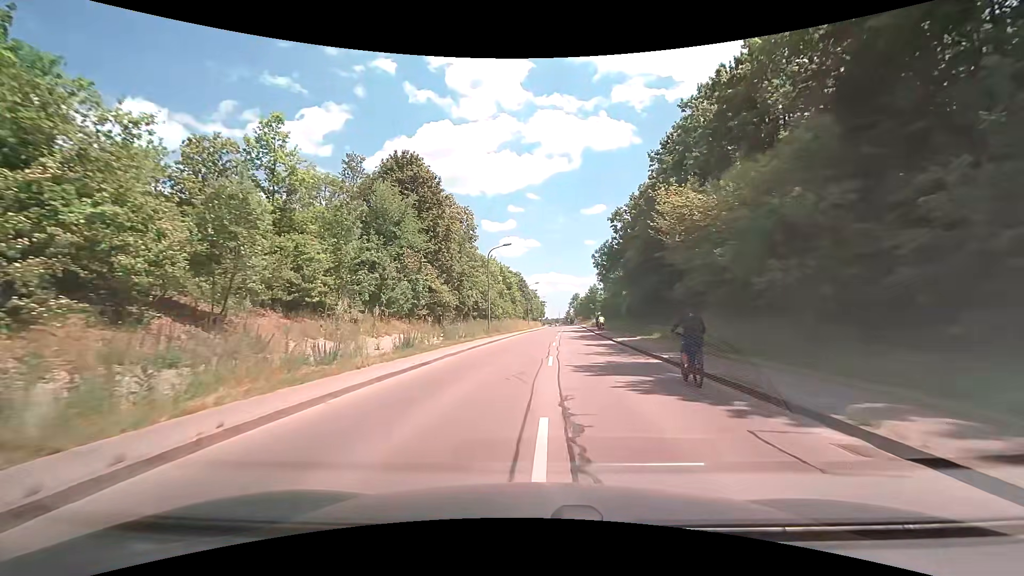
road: tertiary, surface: asphalt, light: Day
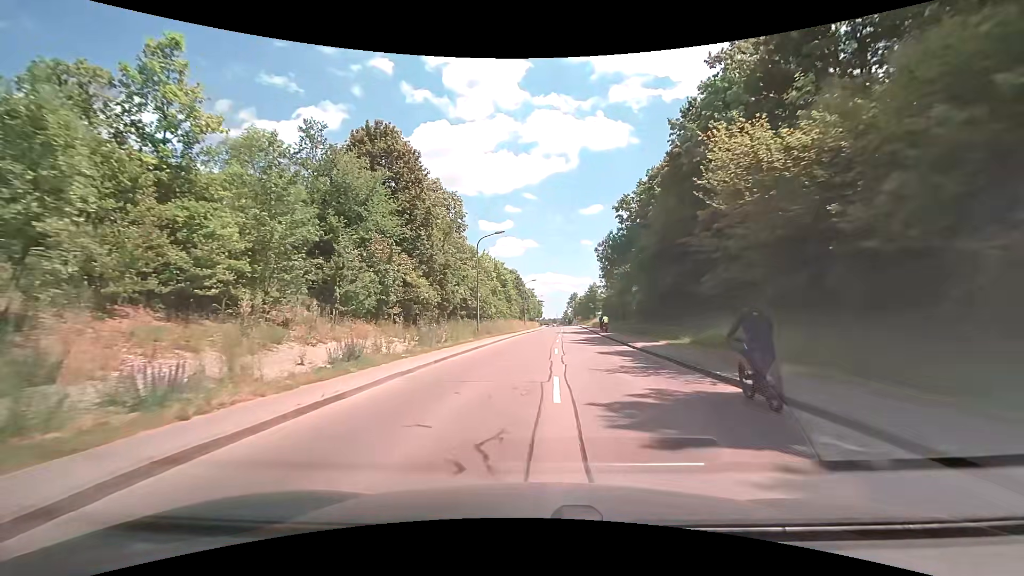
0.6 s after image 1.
(0.0, +6.8) m; 0°
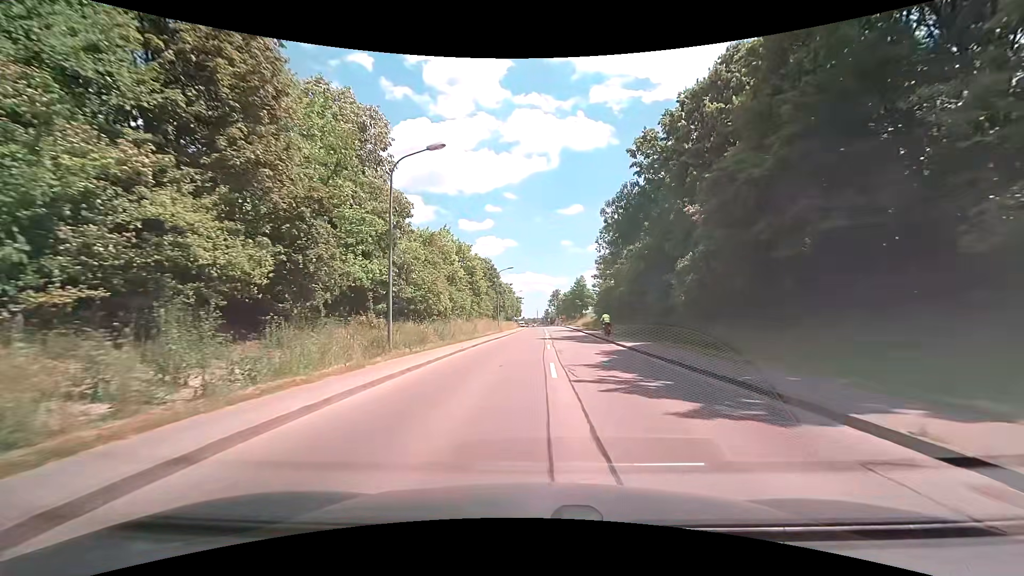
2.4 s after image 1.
(+0.3, +20.6) m; +2°
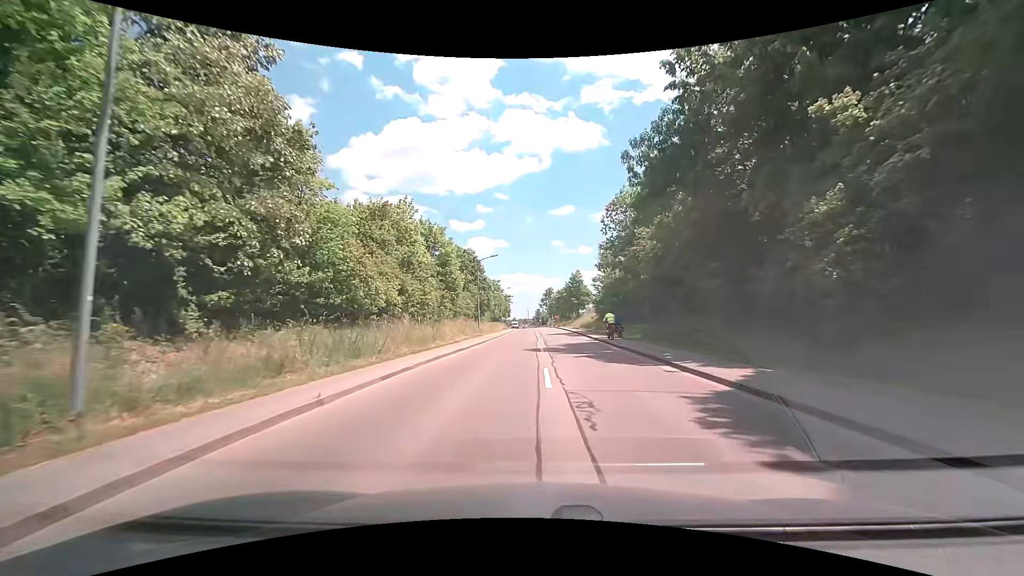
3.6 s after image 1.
(+0.2, +13.7) m; +1°
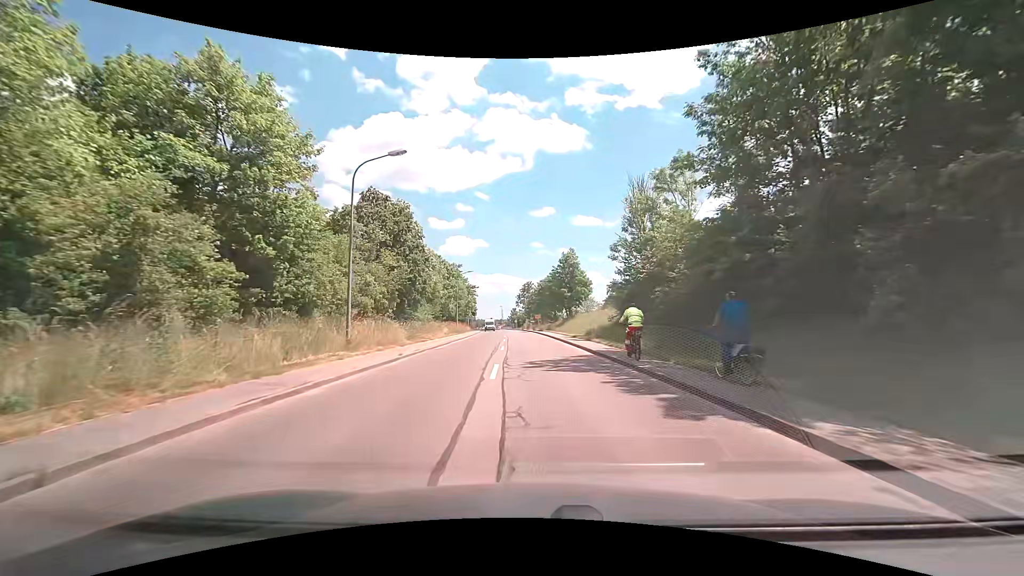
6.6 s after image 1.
(+0.5, +34.4) m; +2°
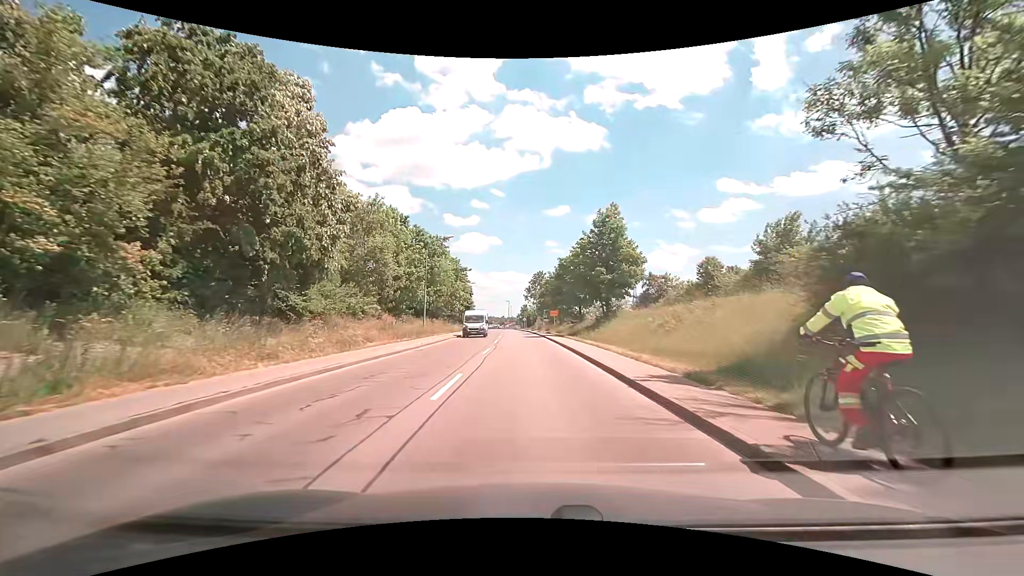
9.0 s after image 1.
(-0.3, +27.2) m; -1°
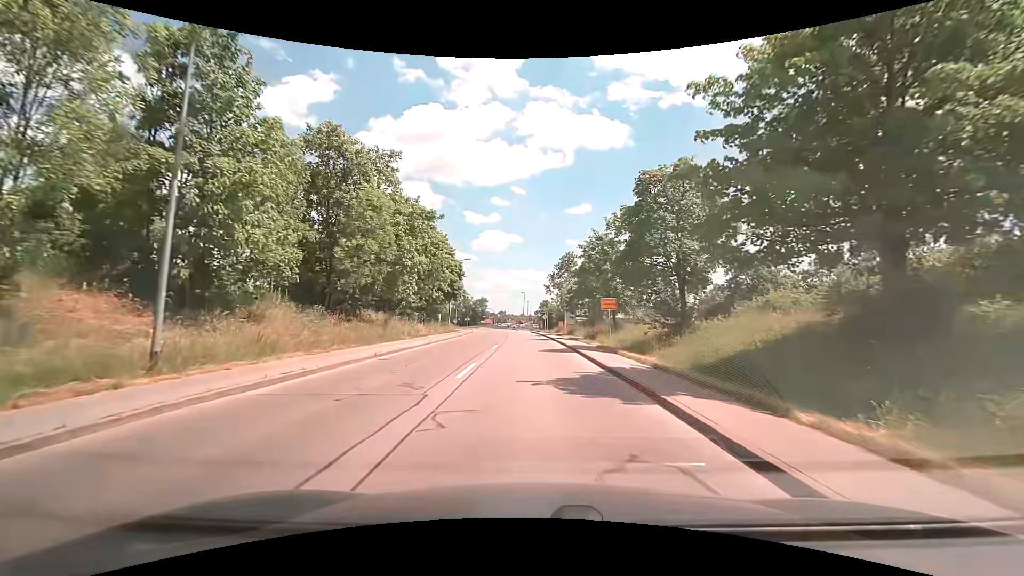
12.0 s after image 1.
(-1.0, +33.0) m; -2°
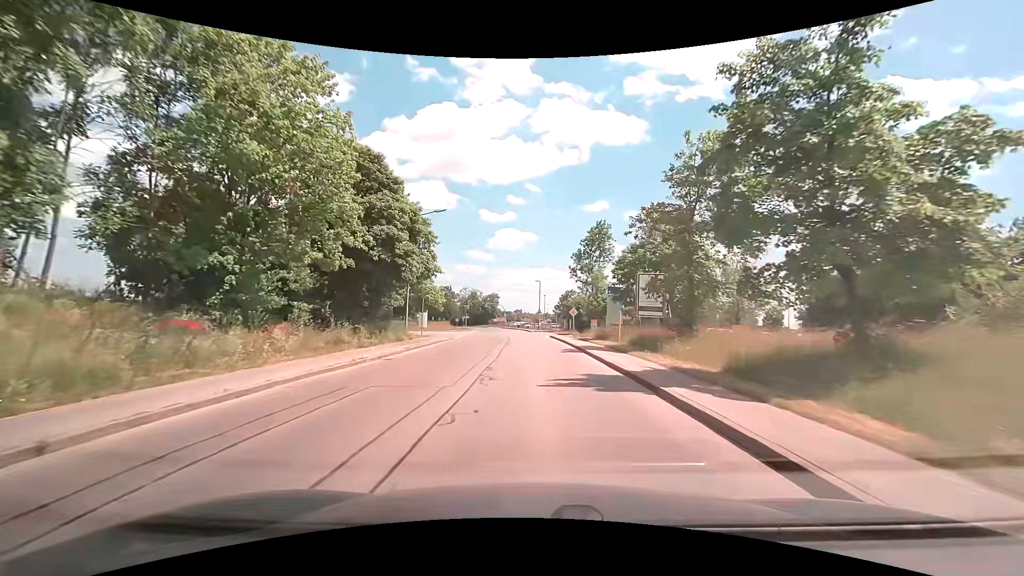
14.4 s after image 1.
(-0.4, +26.3) m; -2°
(0, +10) (0, +20) (0, +30) (-1, +40) (-1, +50) (-2, +60) (-3, +70) (-4, +80) (-5, +90) (-7, +100) m
